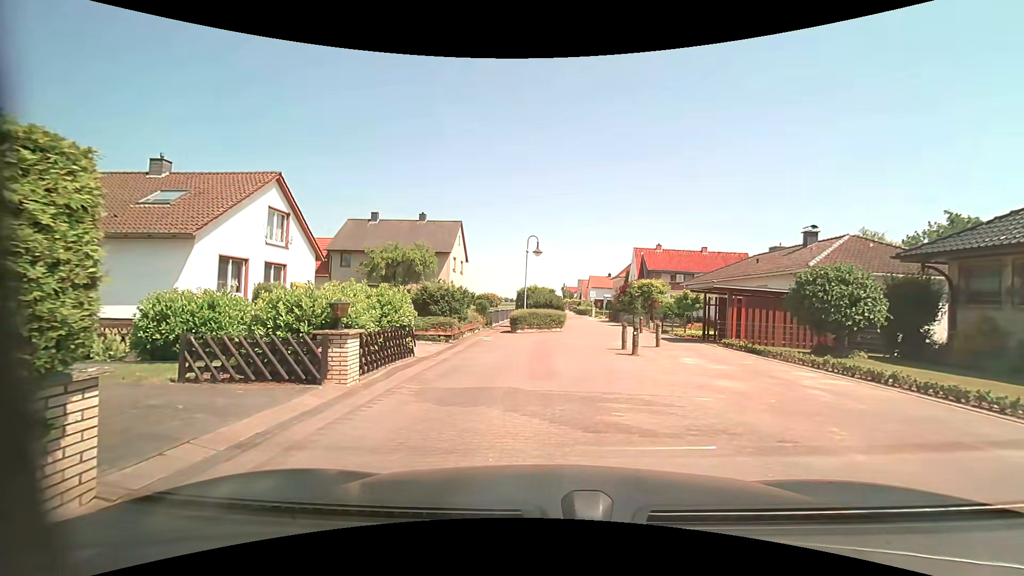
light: Day
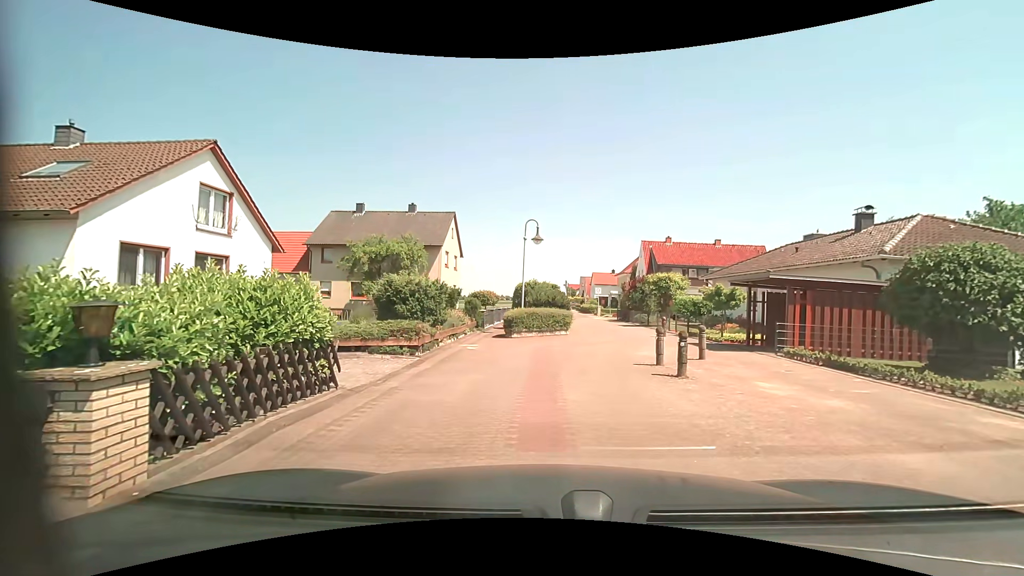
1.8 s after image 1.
(0.0, +4.4) m; 0°
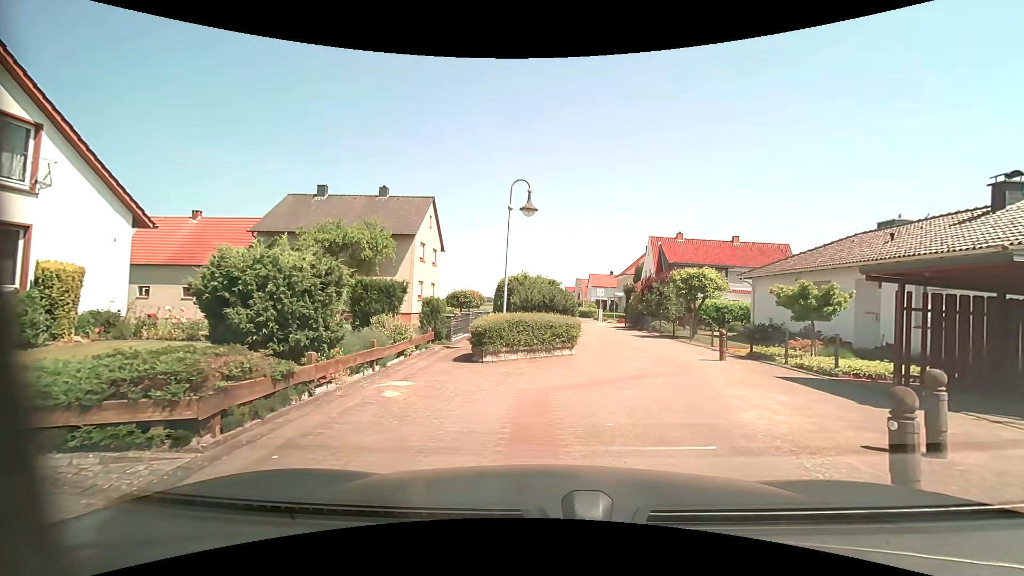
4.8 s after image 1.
(-0.1, +7.3) m; -1°
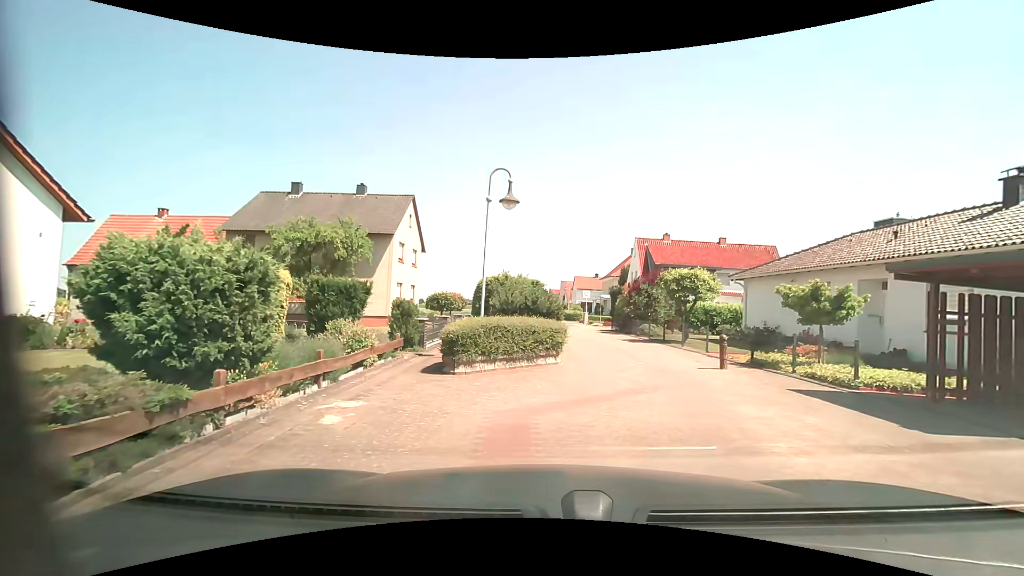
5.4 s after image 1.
(0.0, +1.4) m; +2°
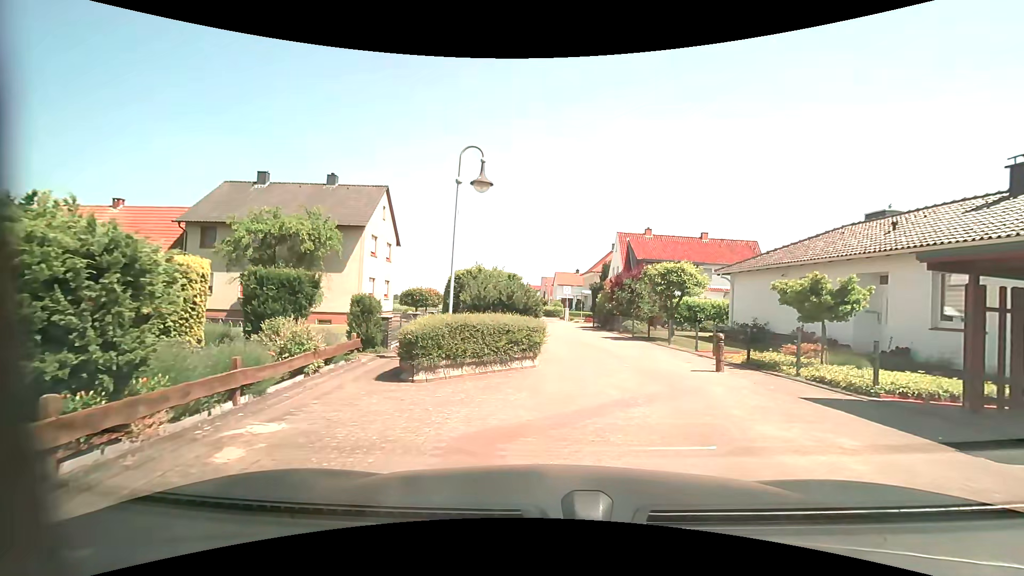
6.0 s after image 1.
(0.0, +1.4) m; +3°
